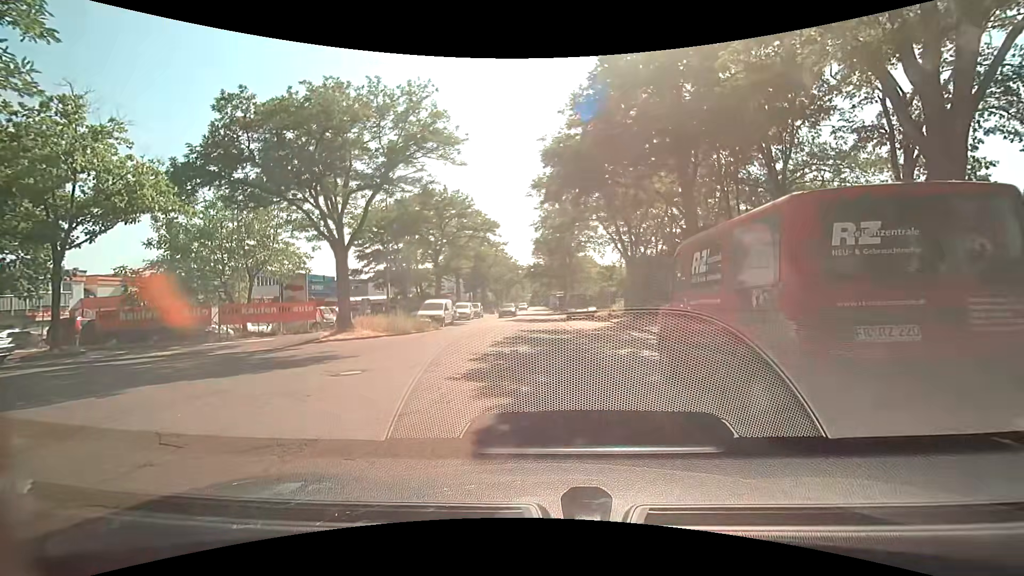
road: residential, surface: asphalt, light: Day
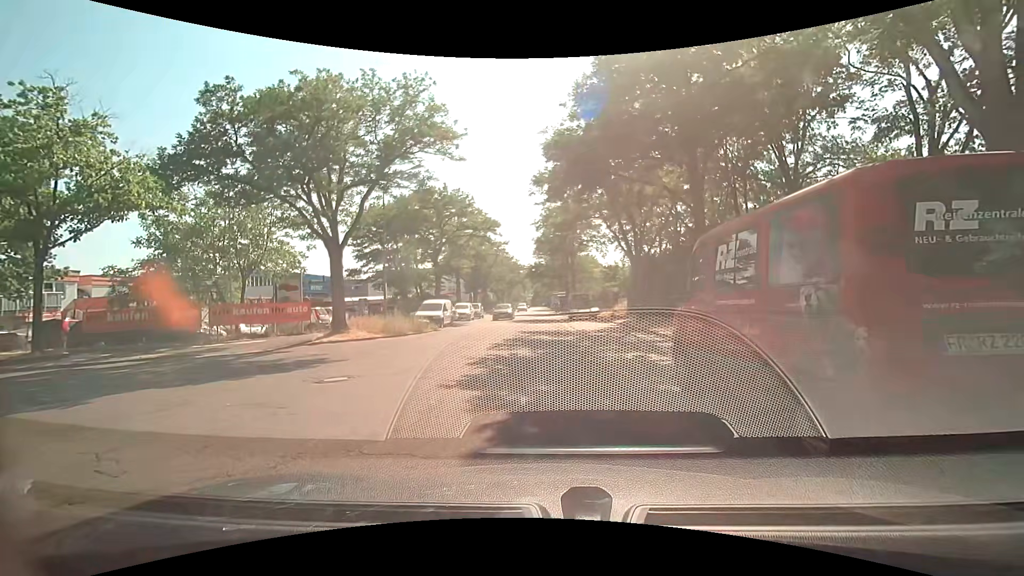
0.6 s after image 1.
(0.0, +0.8) m; -1°
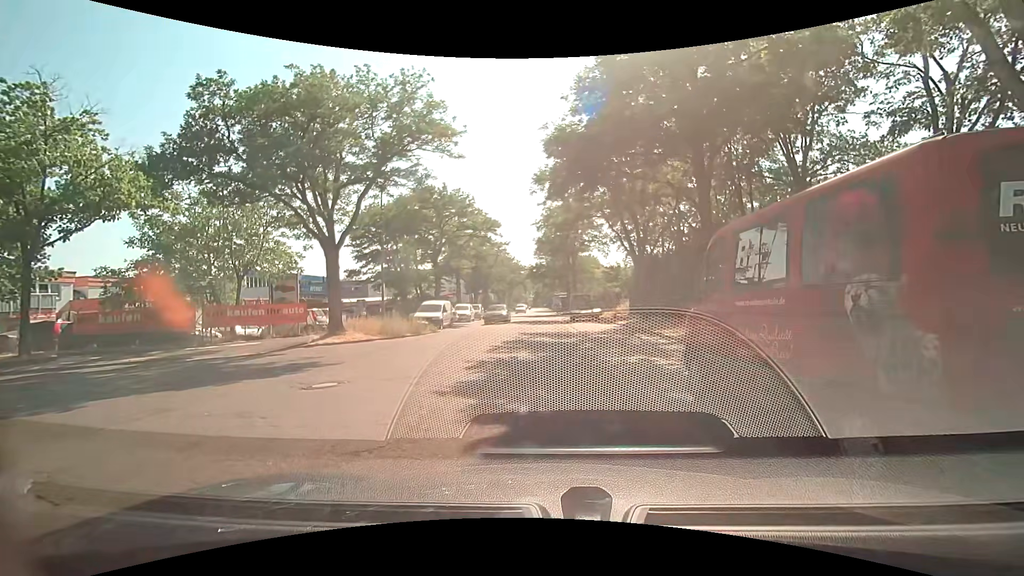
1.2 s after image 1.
(0.0, +0.5) m; 0°
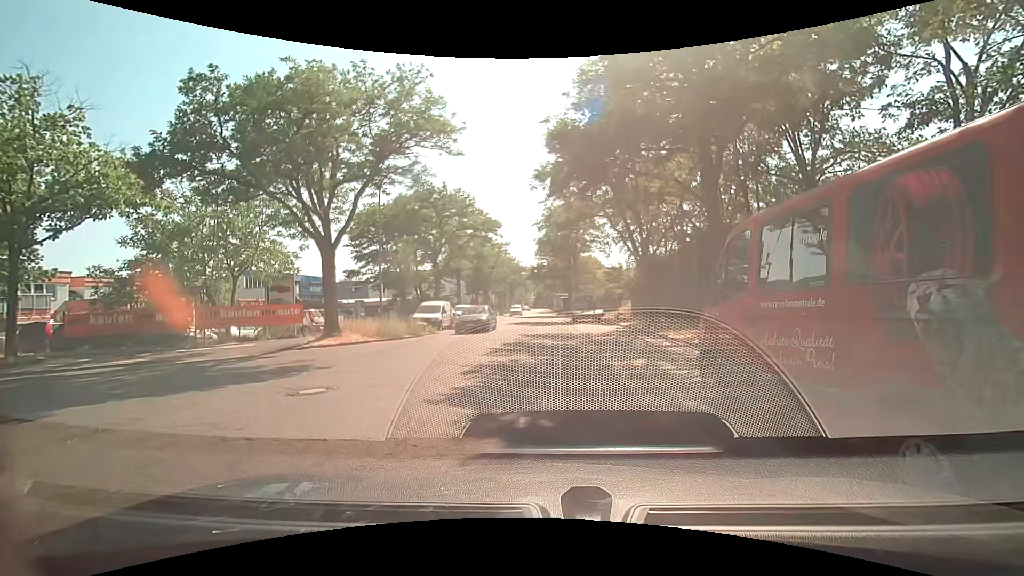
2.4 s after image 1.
(0.0, +0.5) m; 0°
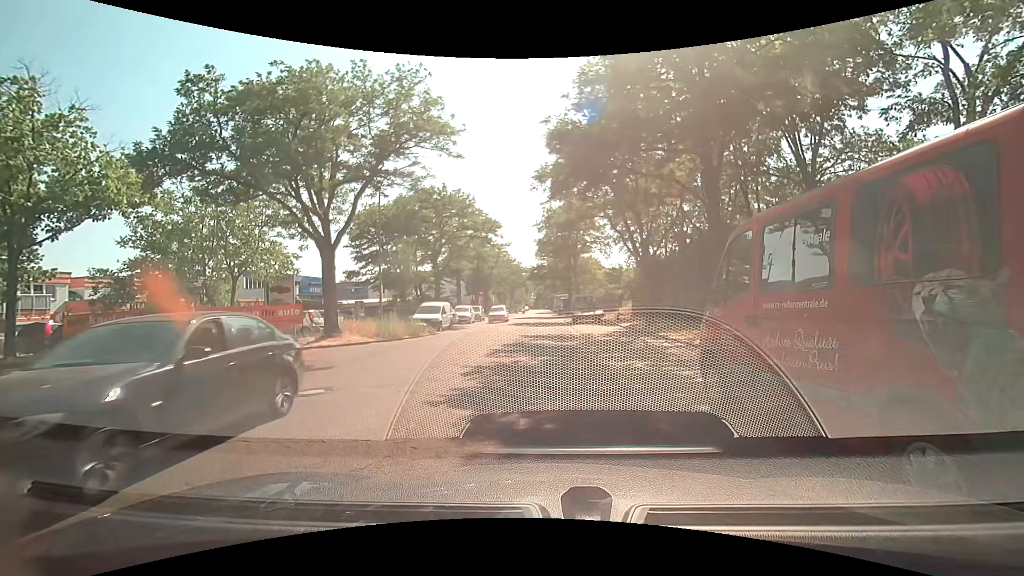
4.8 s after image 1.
(0.0, +0.1) m; 0°
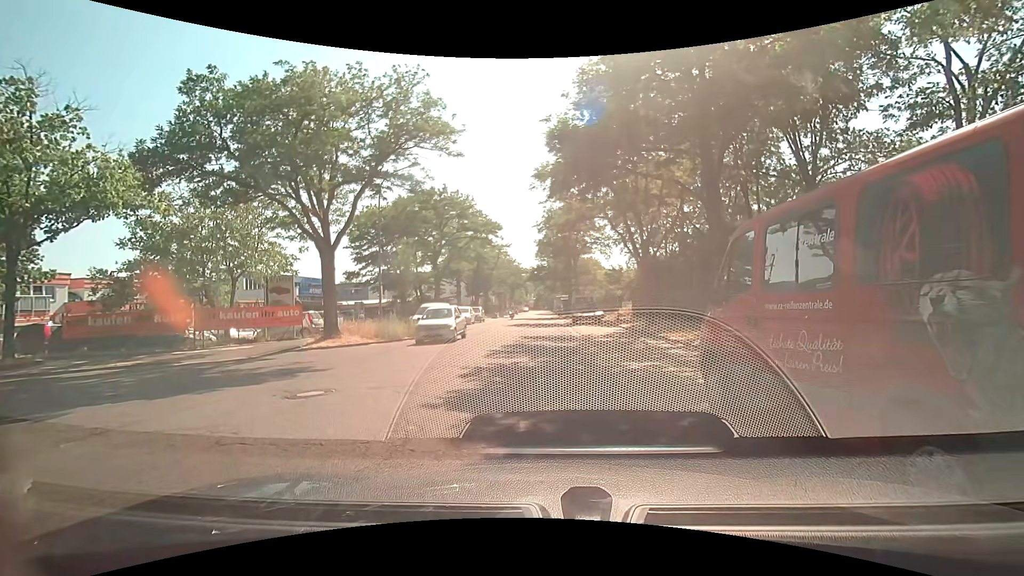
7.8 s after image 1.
(0.0, 0.0) m; 0°
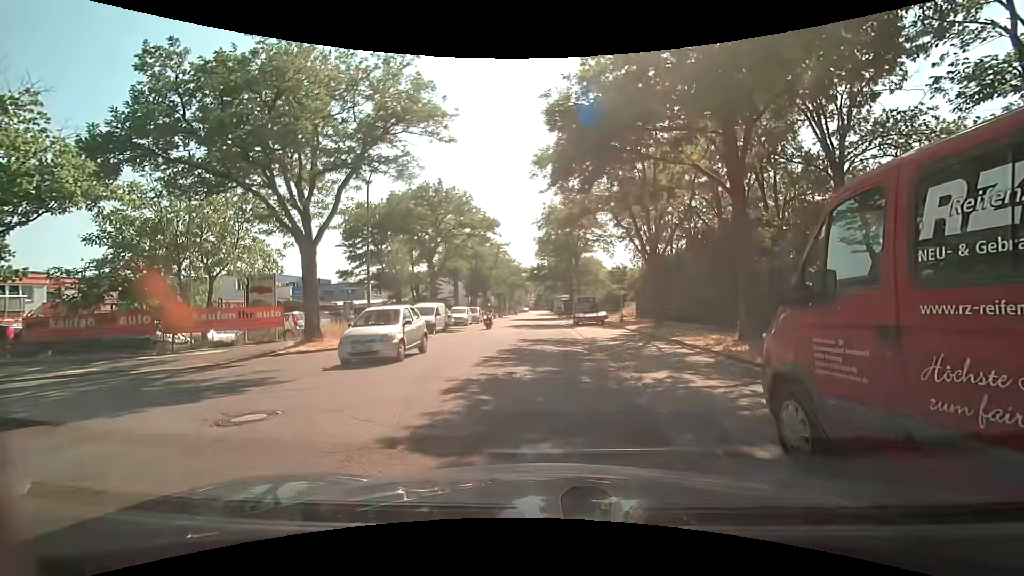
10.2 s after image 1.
(0.0, +1.8) m; 0°
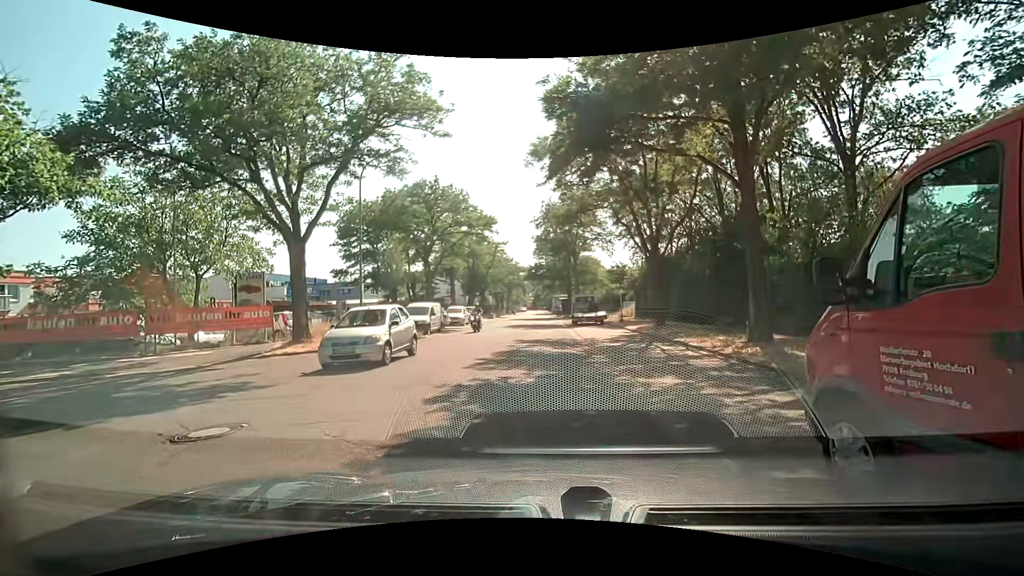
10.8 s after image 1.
(0.0, +0.8) m; 0°
